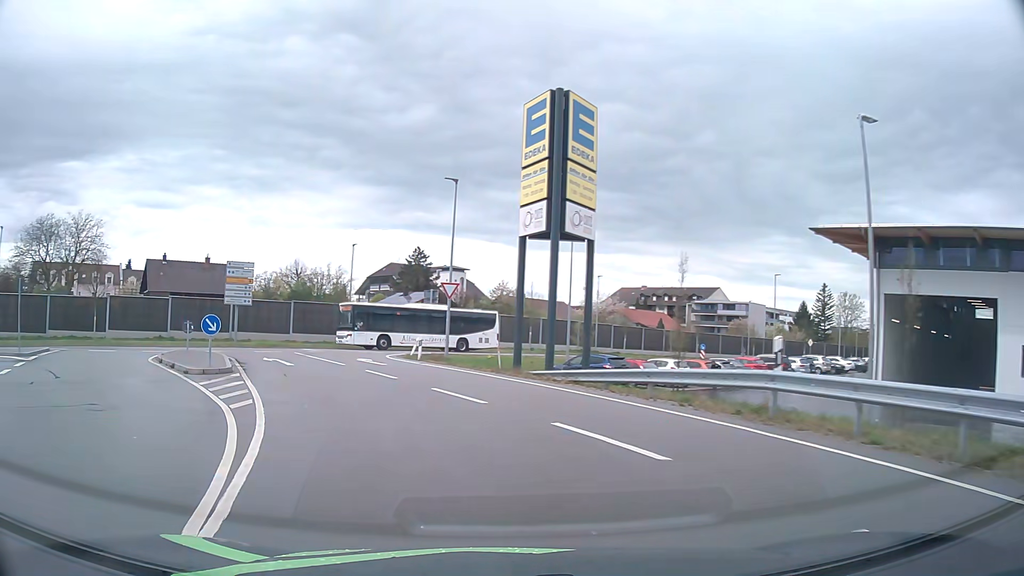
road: unclassified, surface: asphalt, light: Day
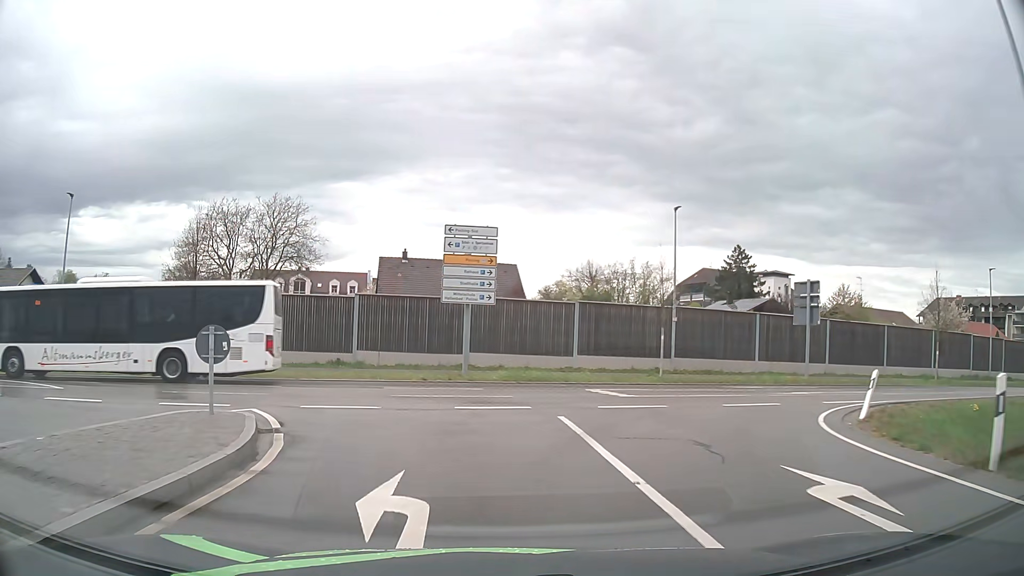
(-5.4, +20.9) m; -26°
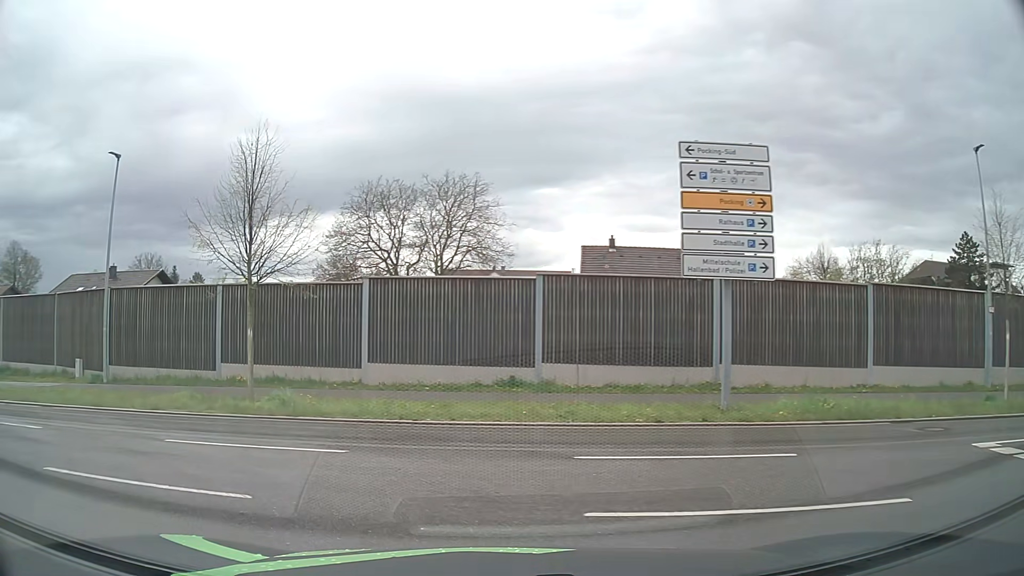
(-1.1, +10.8) m; -17°
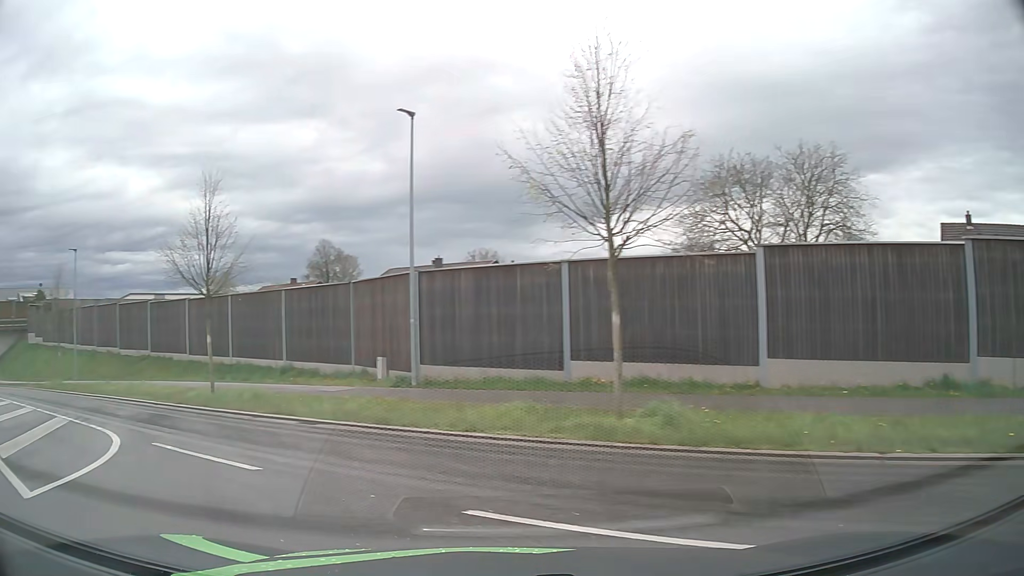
(-1.3, +5.0) m; -30°
